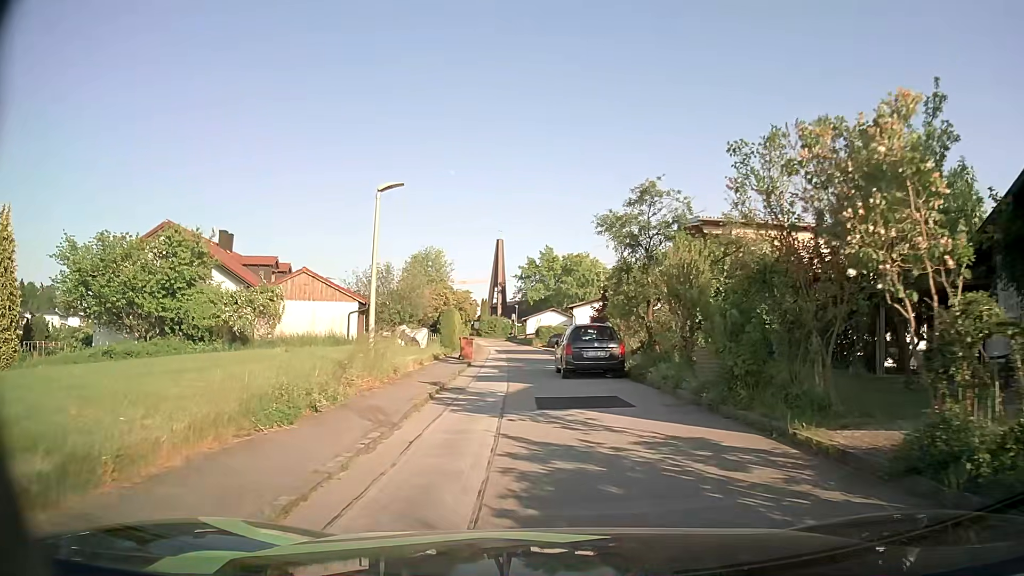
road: residential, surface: asphalt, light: Day
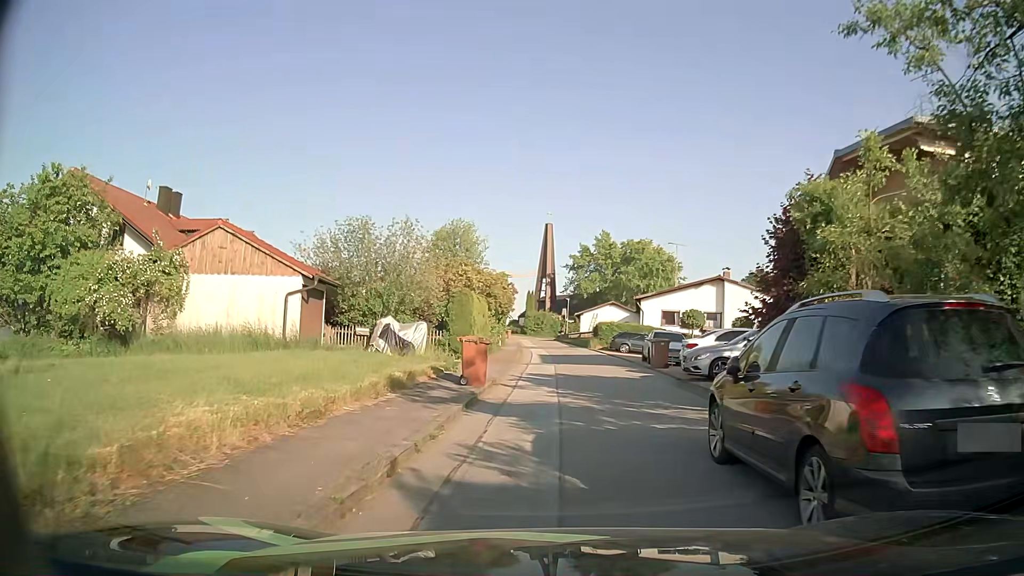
(-0.8, +15.2) m; -4°
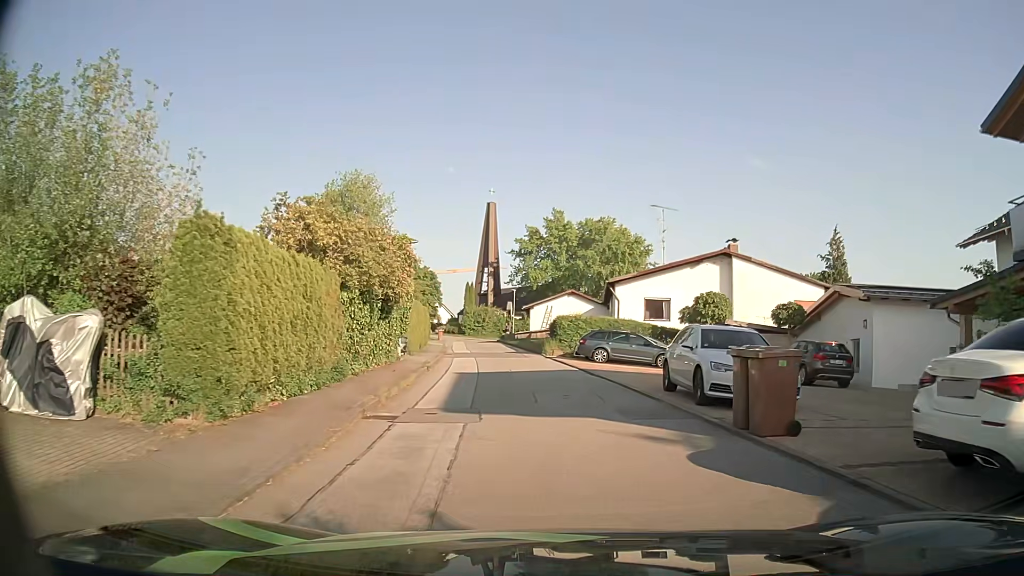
(+0.4, +16.5) m; +5°
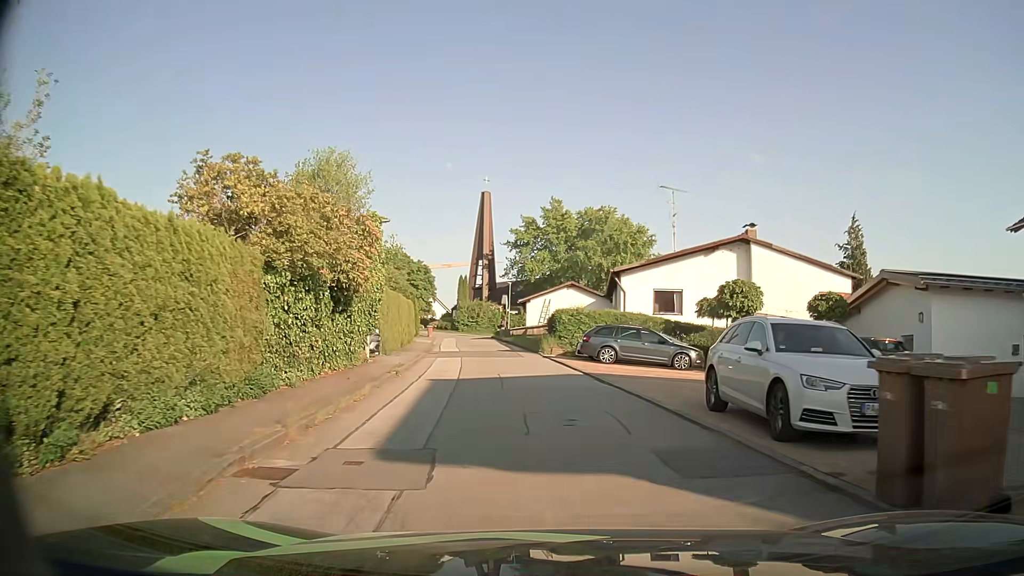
(0.0, +4.3) m; 0°
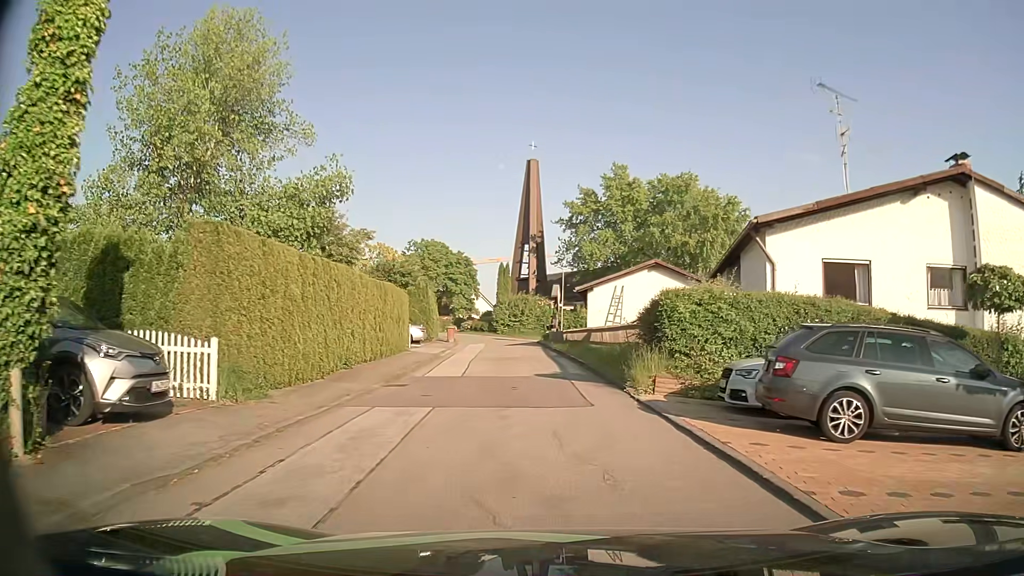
(-0.8, +16.8) m; -6°
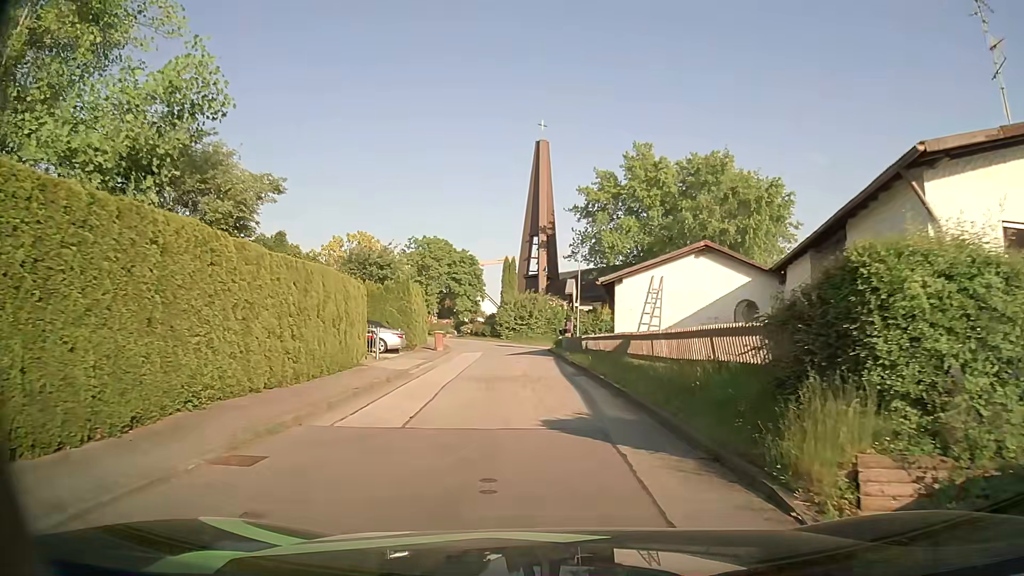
(0.0, +8.4) m; 0°
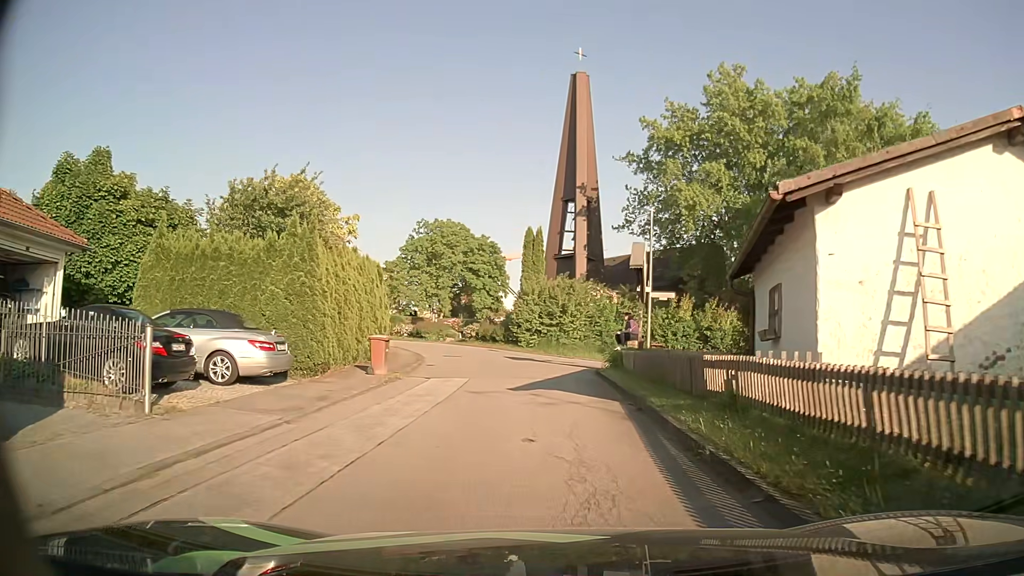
(-0.5, +16.6) m; -3°
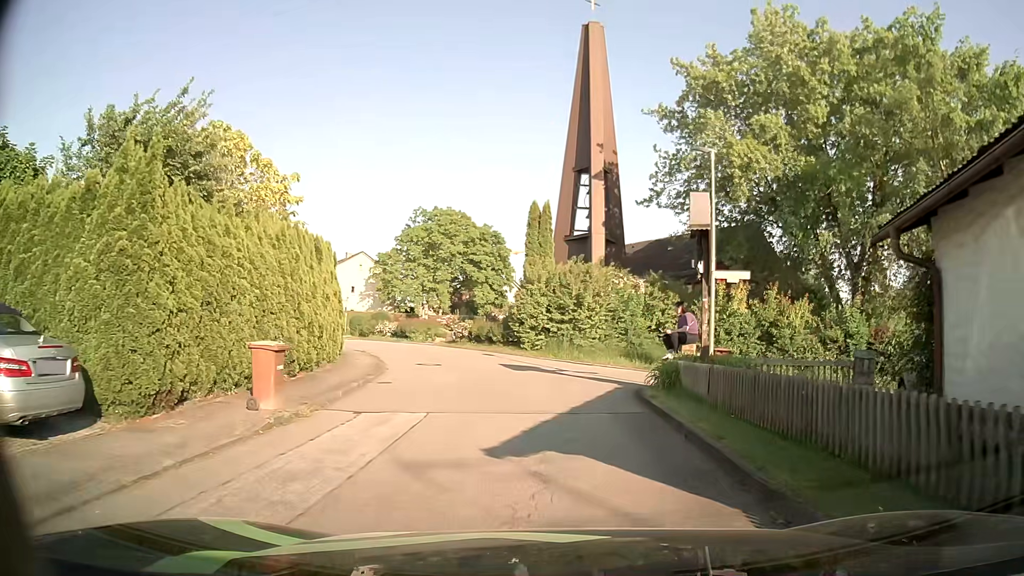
(0.0, +7.0) m; 0°
(0, +10) (-1, +20) (-5, +29) (-11, +37) (-16, +46) (-22, +54) (-29, +61) (-35, +69) (-42, +76) (-48, +84) m
